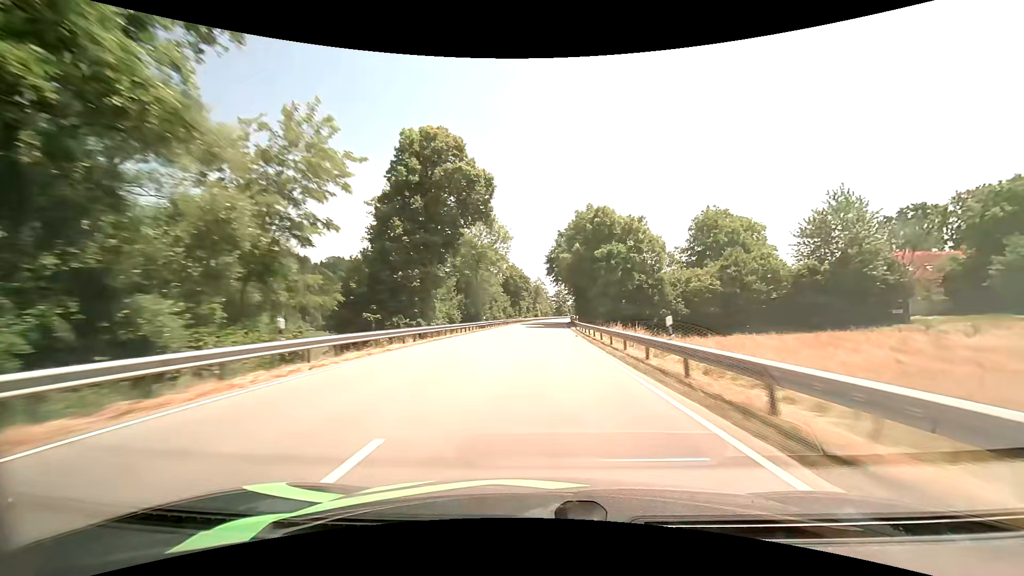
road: primary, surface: asphalt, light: Day
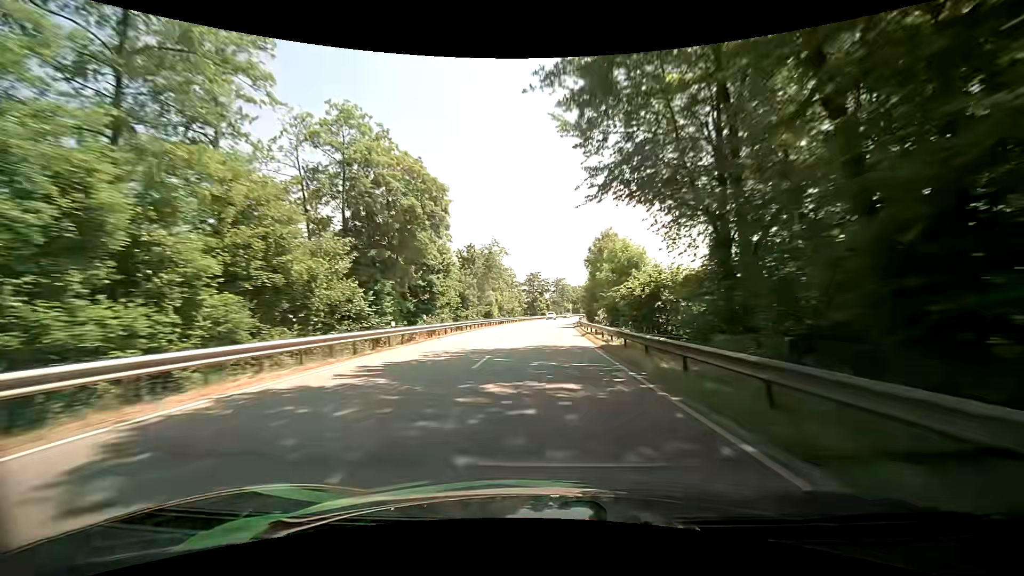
(+2.1, +84.1) m; +3°
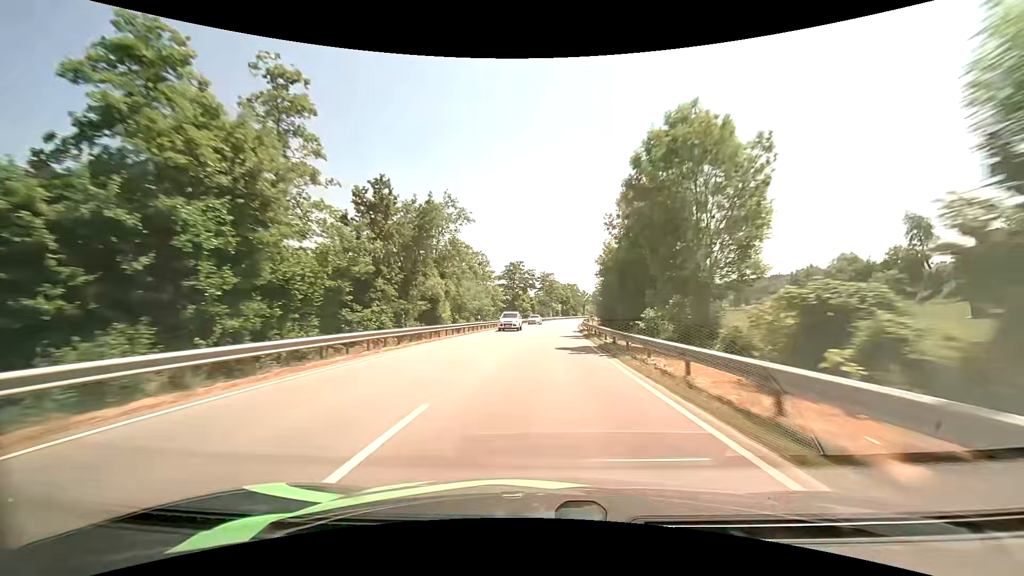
(+0.6, +32.5) m; +2°
(0, +10) (0, +20) (0, +30) (+1, +40) (+1, +50) (+2, +60) (+3, +70) (+4, +80) (+5, +90) (+6, +100) m
